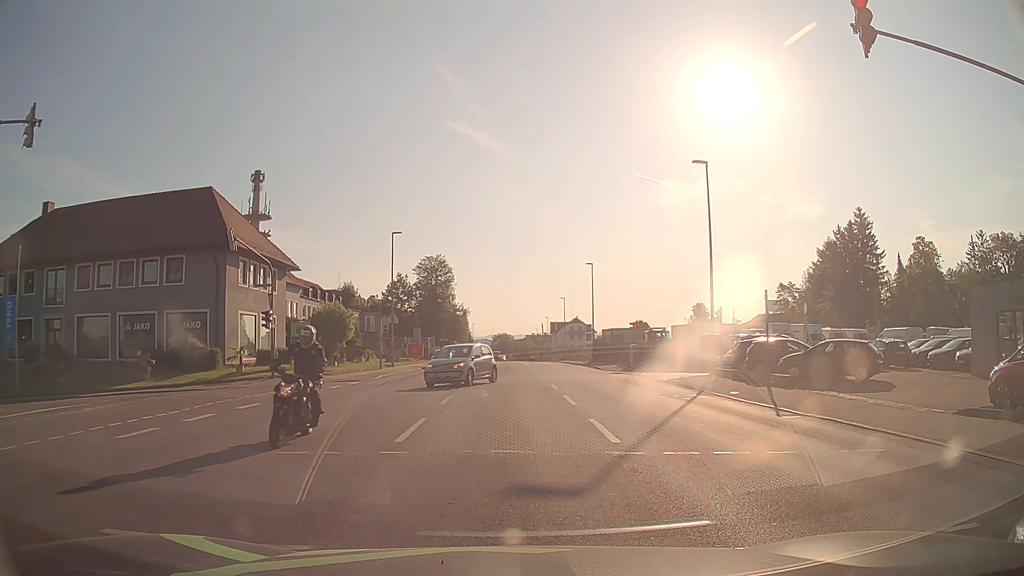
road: tertiary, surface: asphalt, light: Day
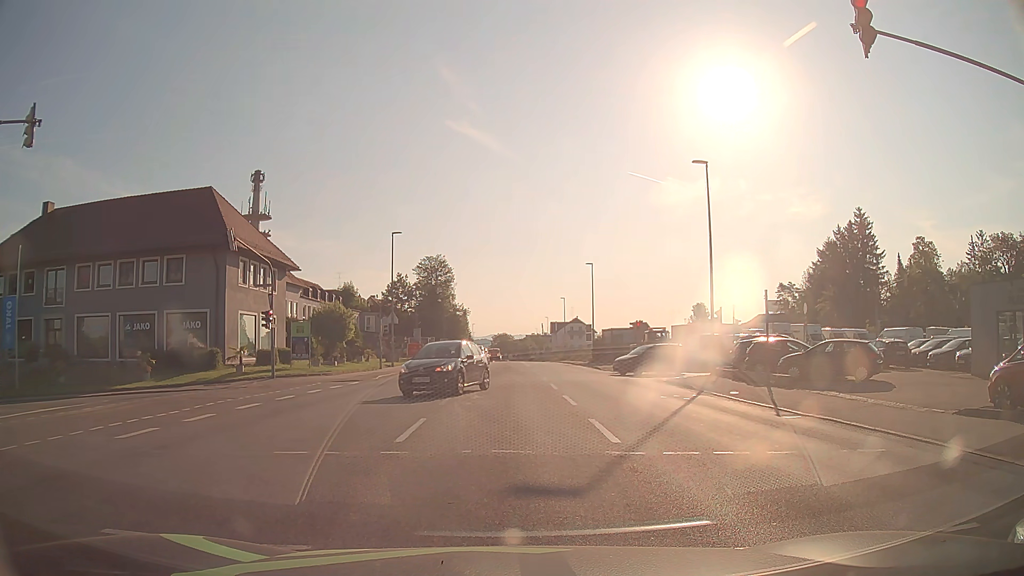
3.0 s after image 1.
(0.0, 0.0) m; 0°
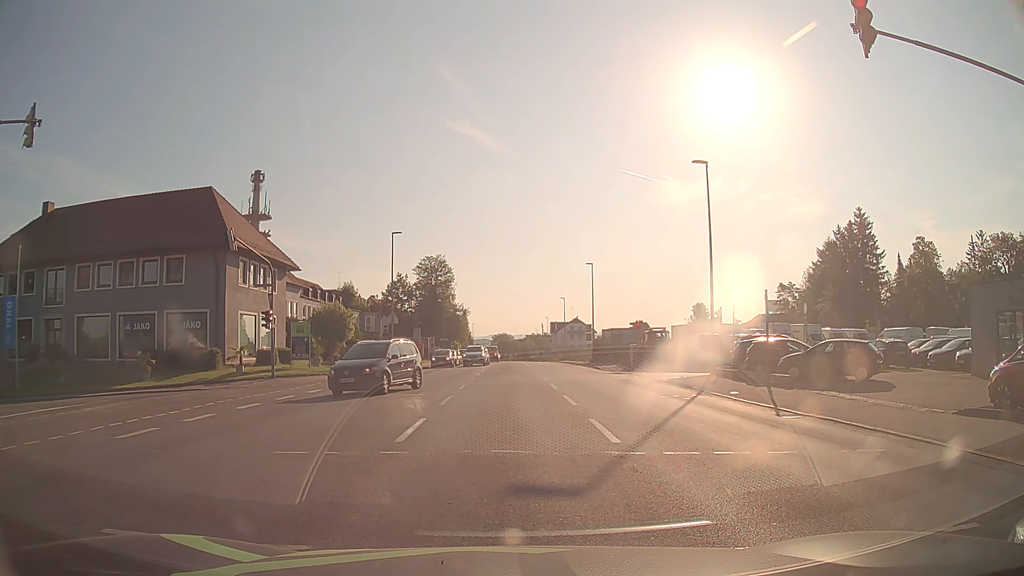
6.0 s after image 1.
(0.0, 0.0) m; 0°
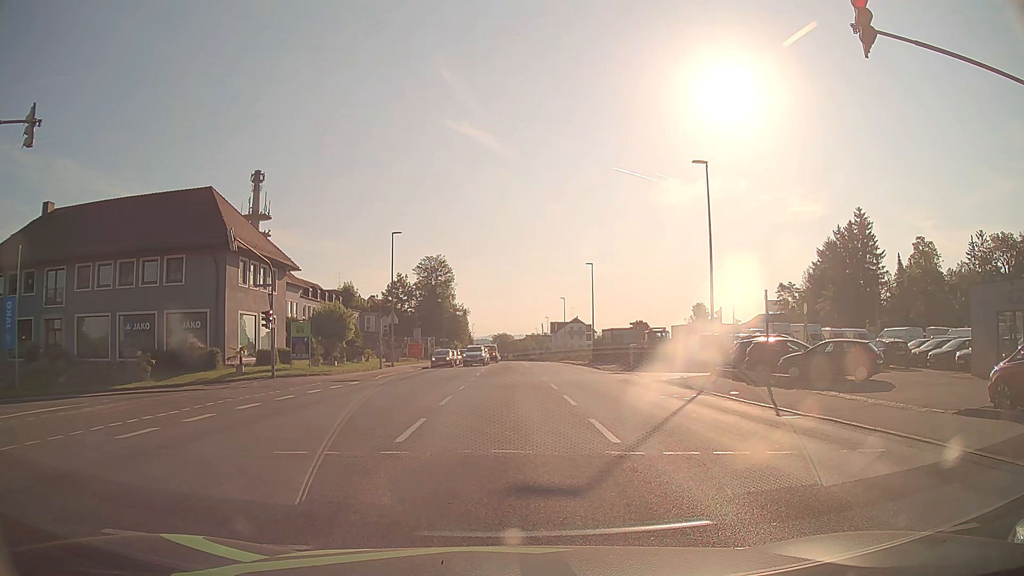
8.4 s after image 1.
(0.0, 0.0) m; 0°
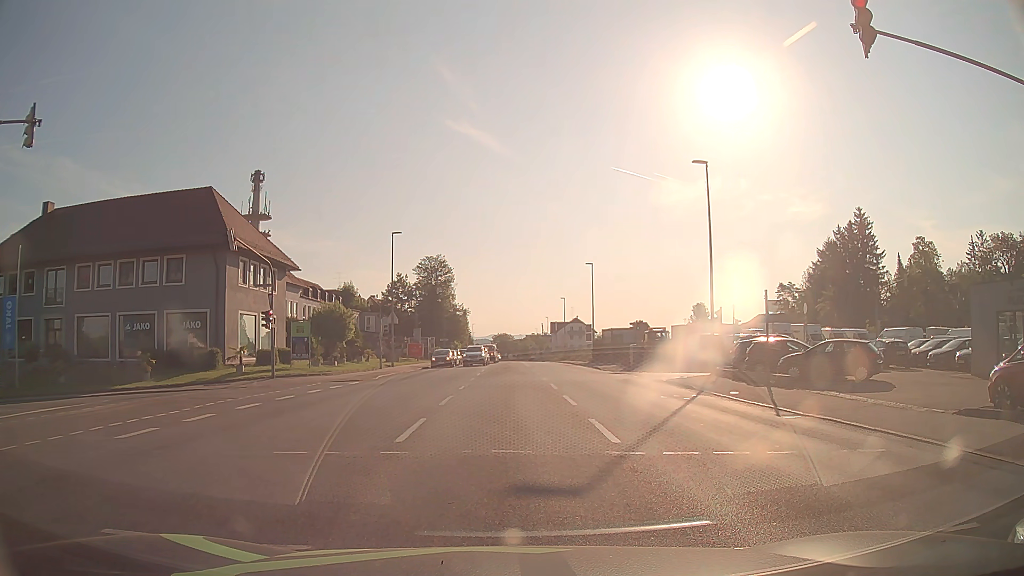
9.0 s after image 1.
(0.0, 0.0) m; 0°
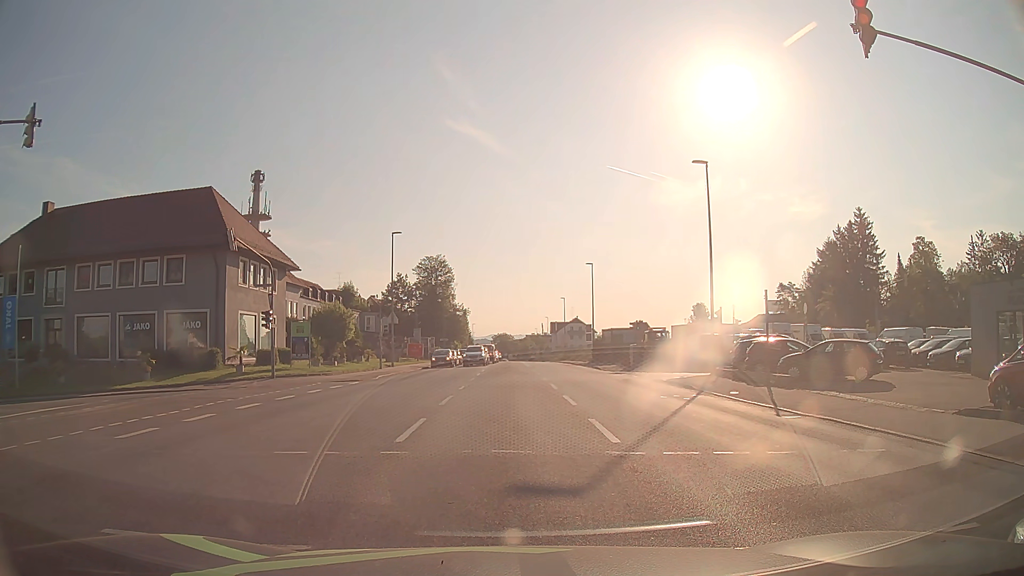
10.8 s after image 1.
(0.0, 0.0) m; 0°
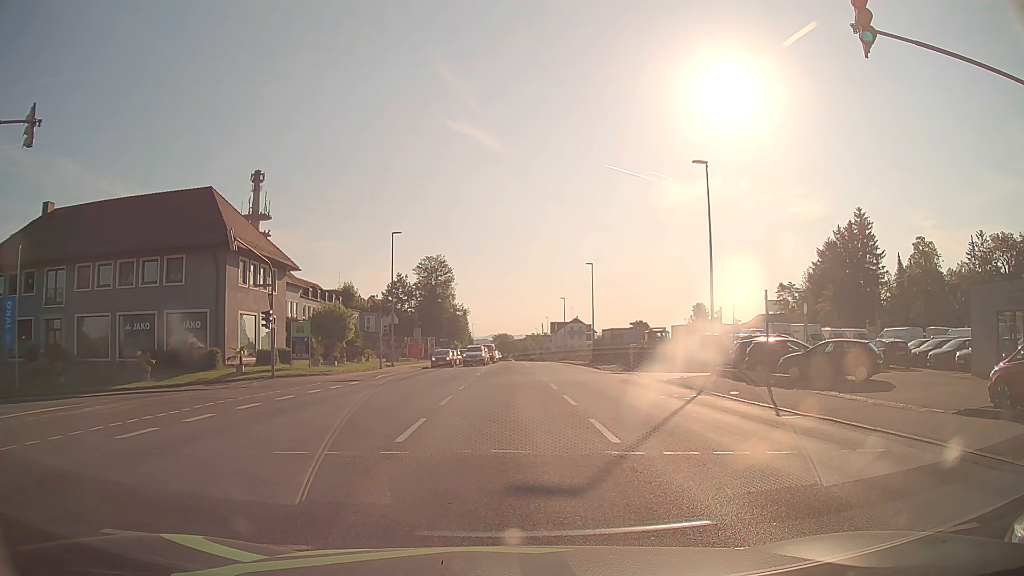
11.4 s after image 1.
(0.0, 0.0) m; 0°
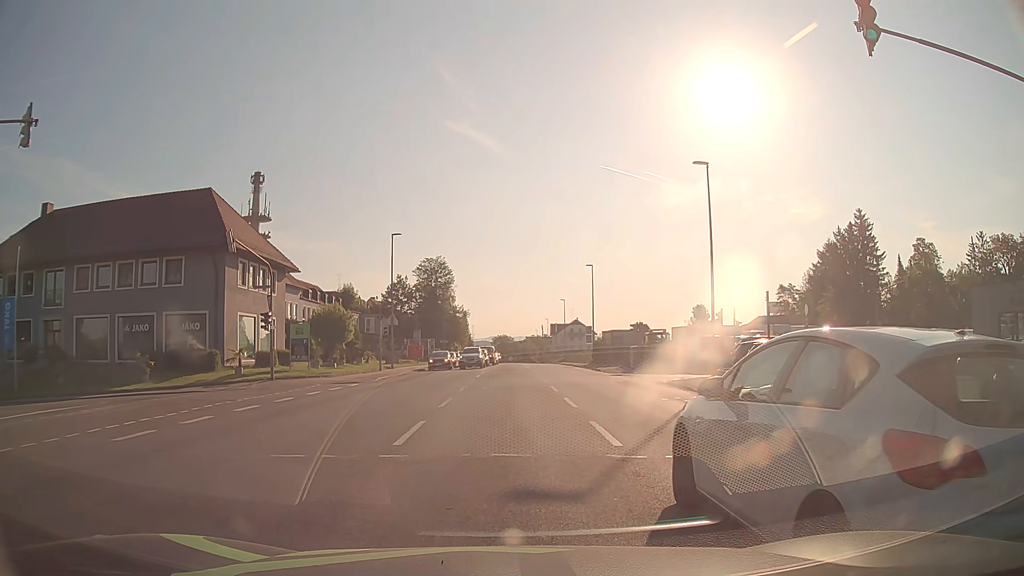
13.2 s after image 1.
(0.0, +0.1) m; 0°
